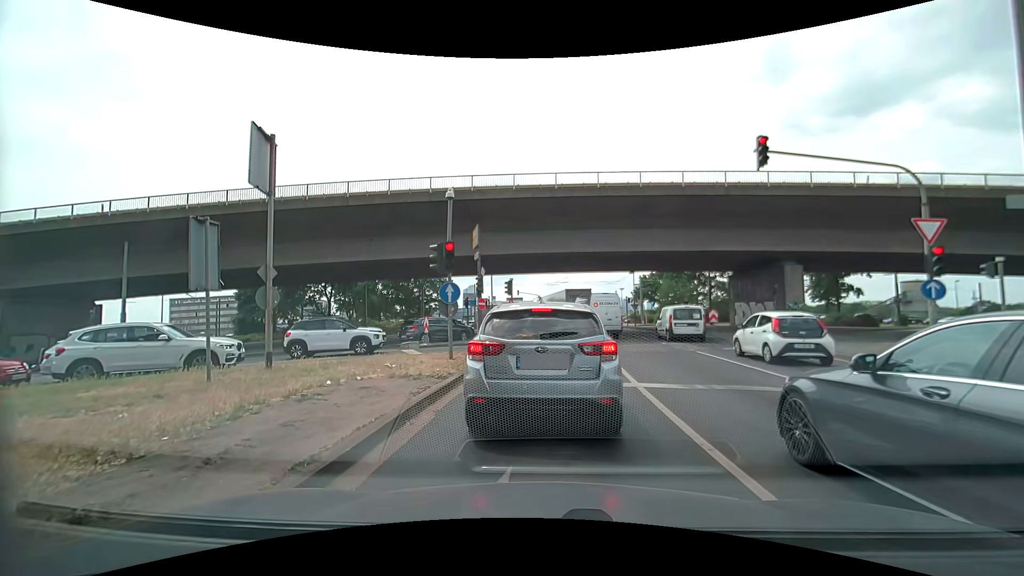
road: primary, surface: asphalt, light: Day
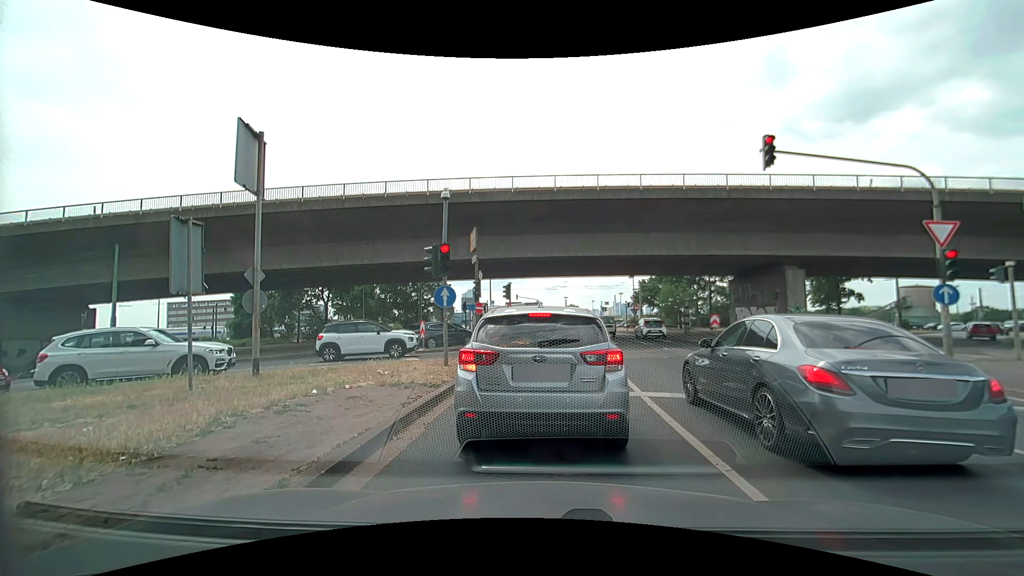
(0.0, +0.5) m; 0°
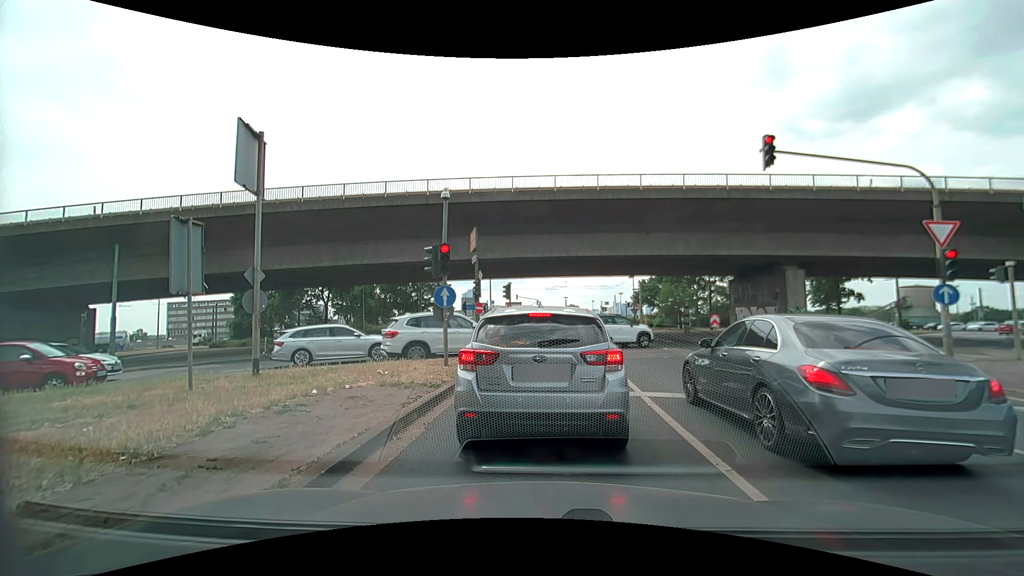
(0.0, 0.0) m; 0°
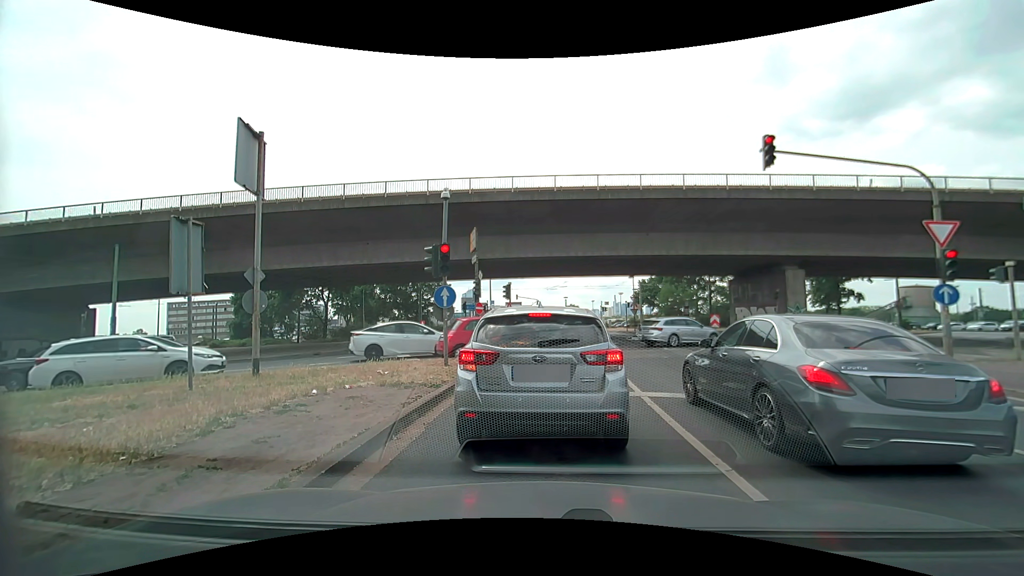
(0.0, 0.0) m; 0°
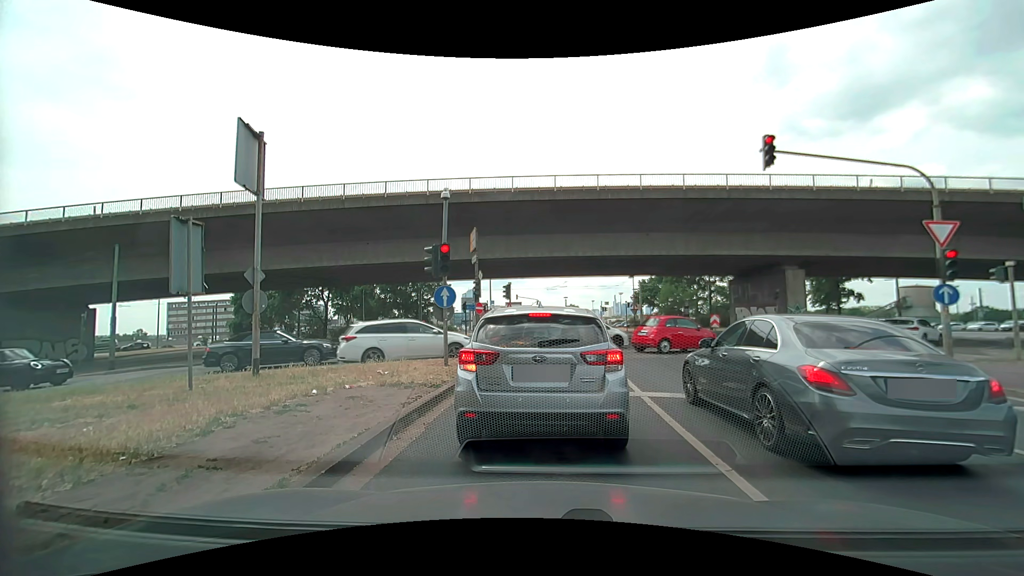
(0.0, 0.0) m; 0°
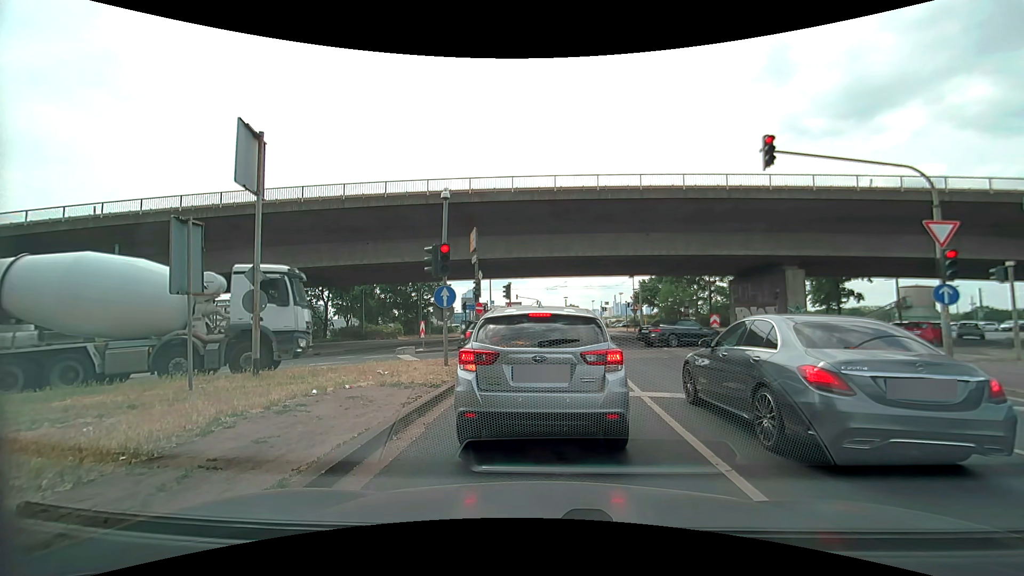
(0.0, 0.0) m; 0°
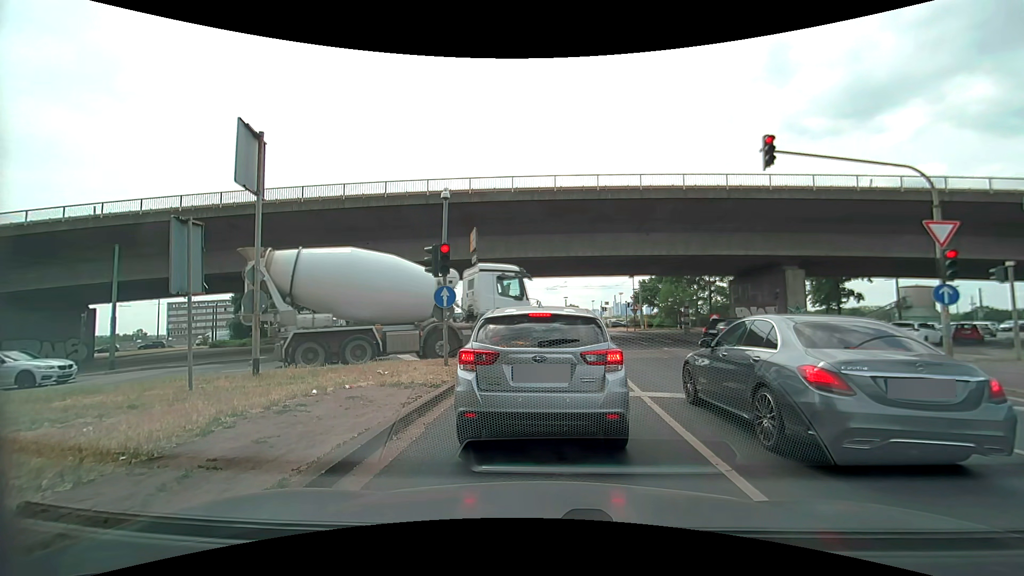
(0.0, 0.0) m; 0°
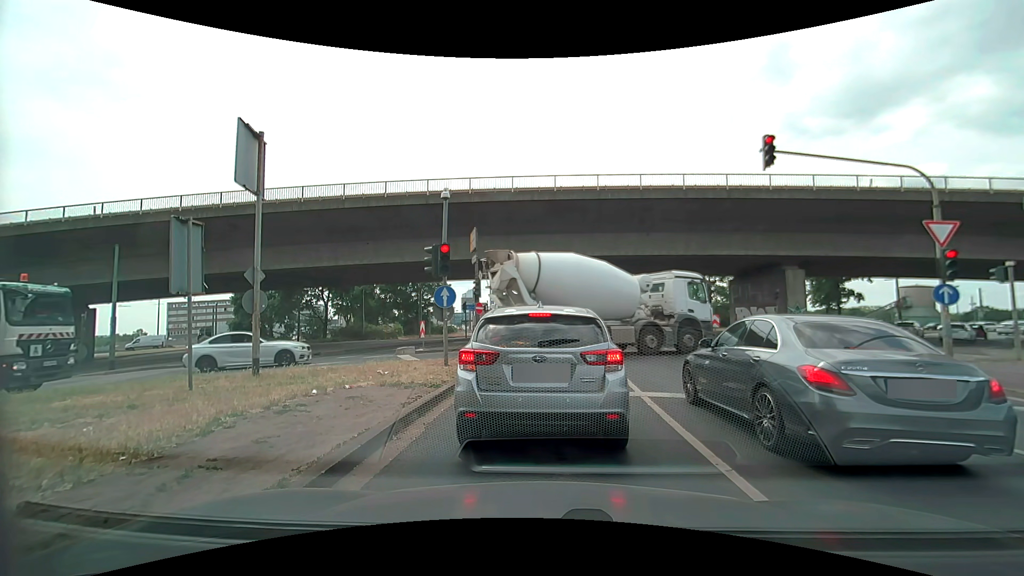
(0.0, 0.0) m; 0°
